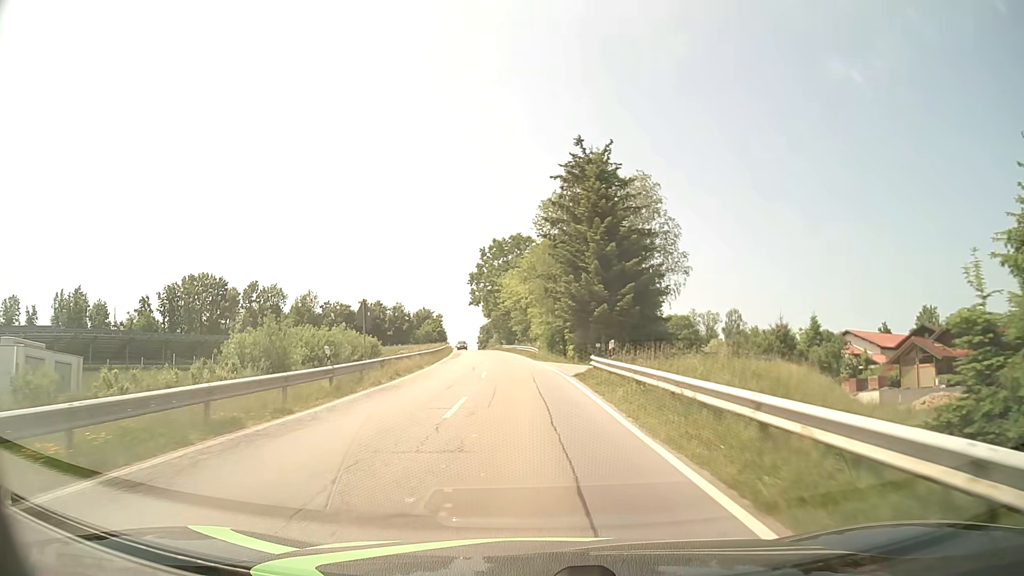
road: tertiary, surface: asphalt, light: Day
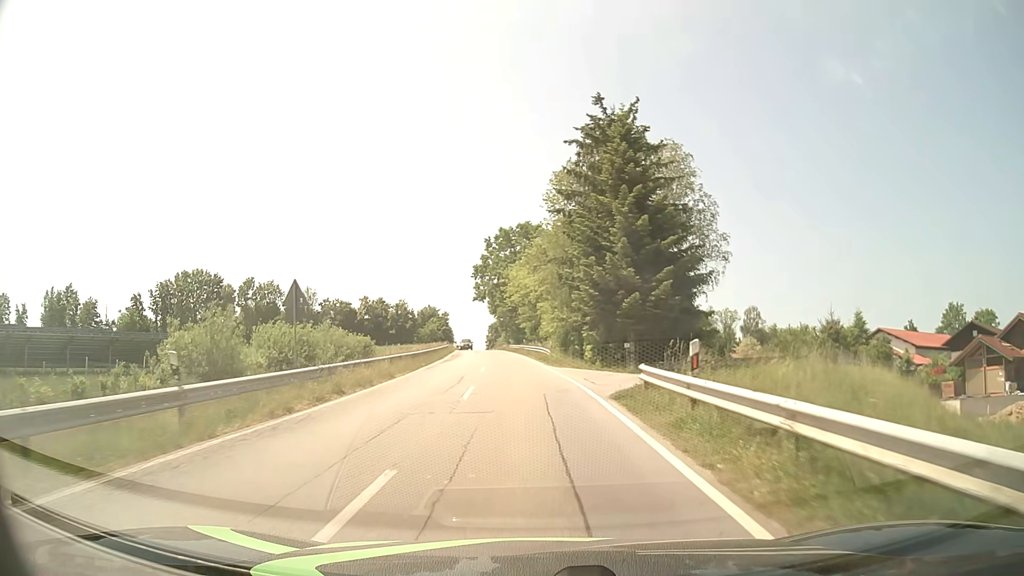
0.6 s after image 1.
(-0.1, +9.1) m; -1°
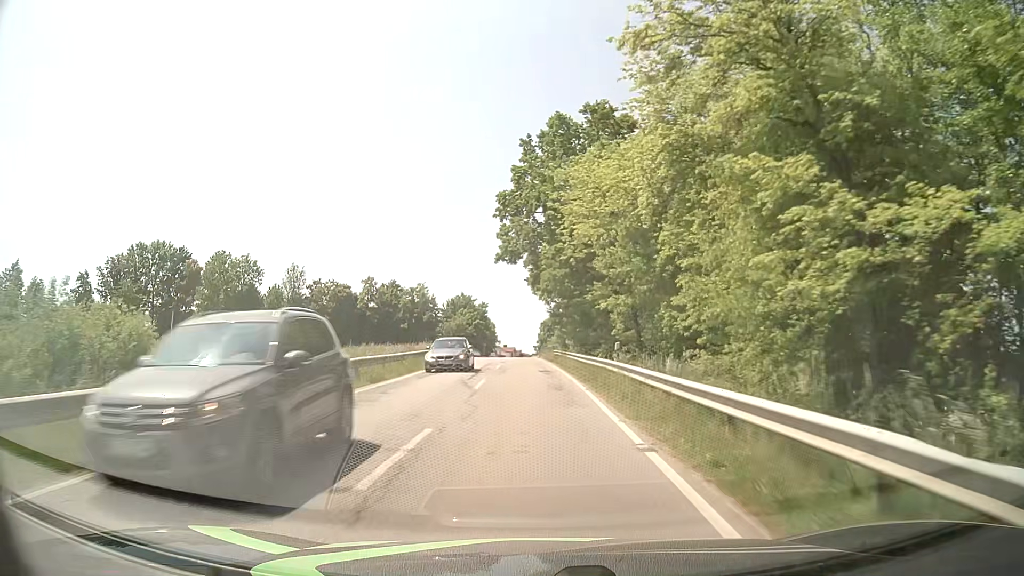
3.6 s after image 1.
(-2.0, +45.6) m; -5°
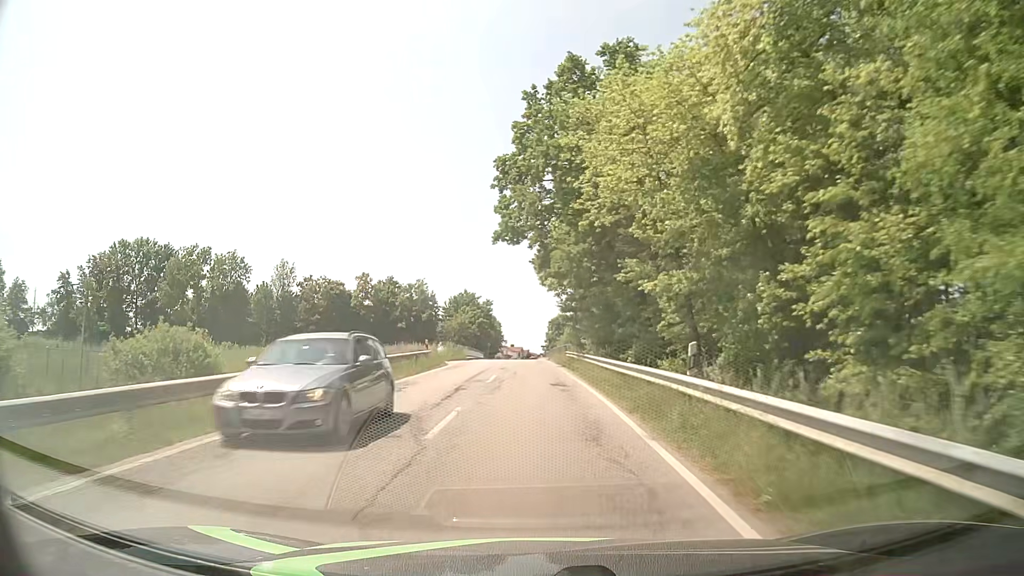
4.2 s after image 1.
(-0.1, +9.2) m; -1°
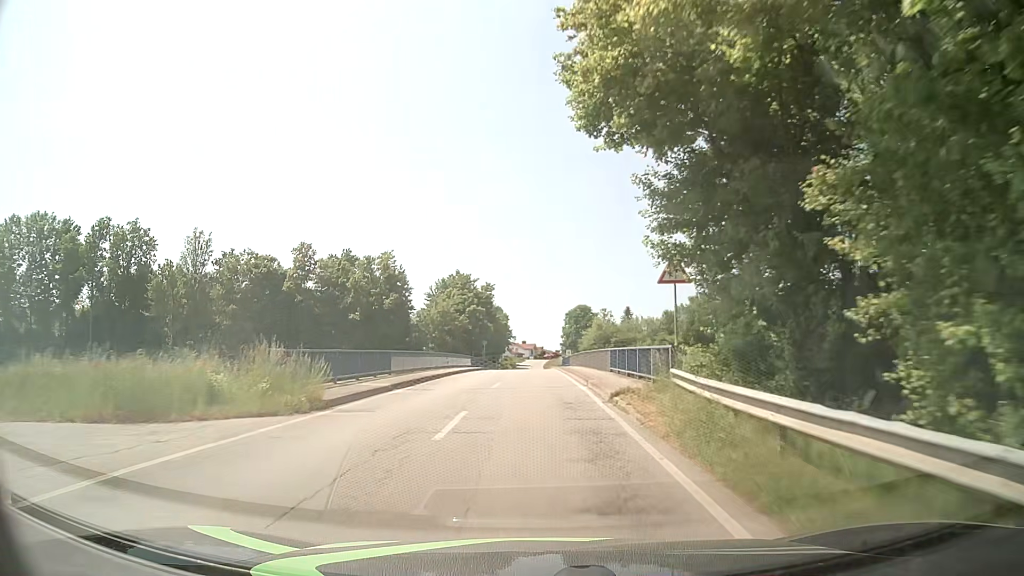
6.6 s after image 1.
(-0.4, +36.7) m; -1°
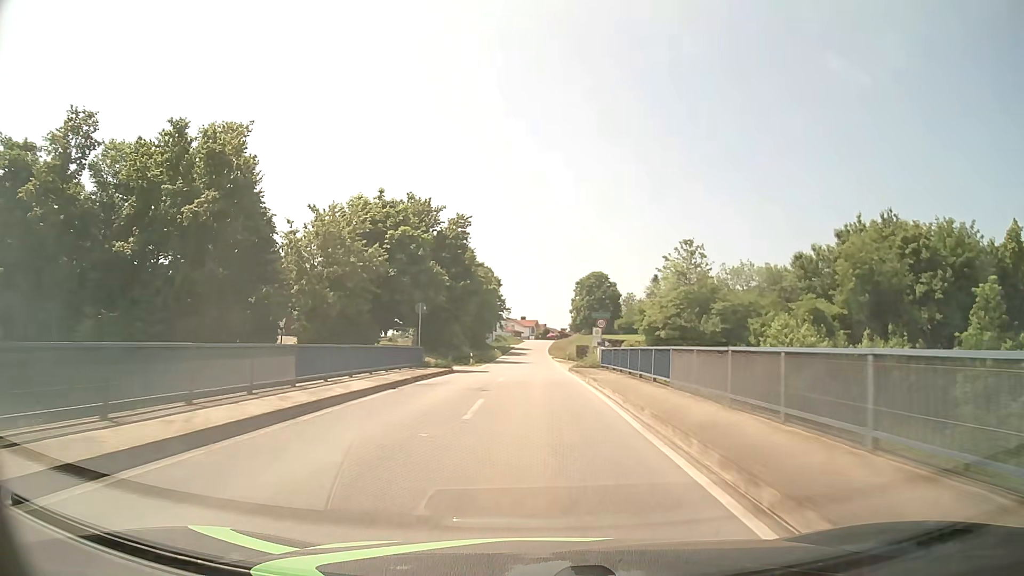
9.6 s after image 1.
(-0.1, +46.1) m; 0°
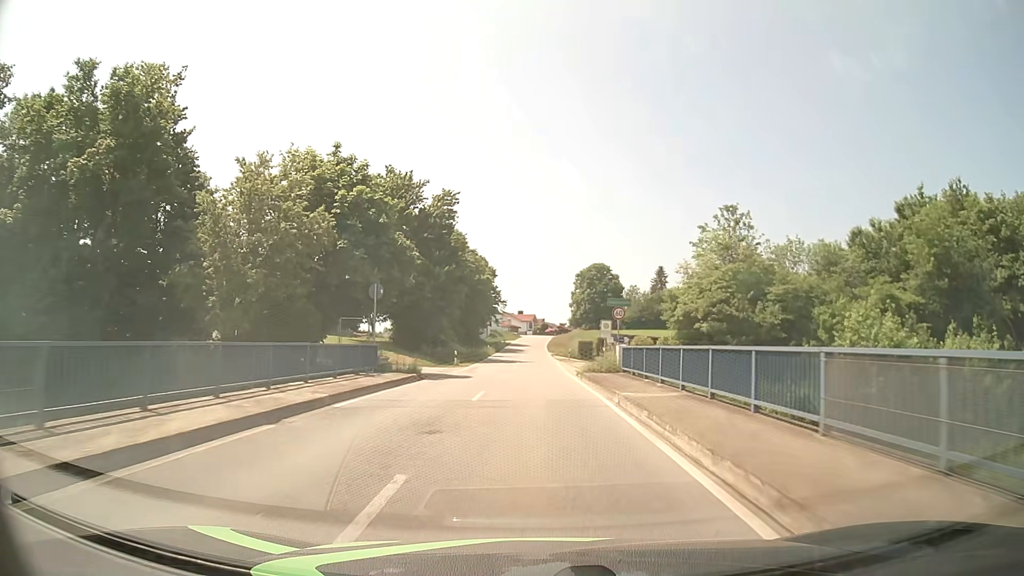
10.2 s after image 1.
(0.0, +9.3) m; 0°
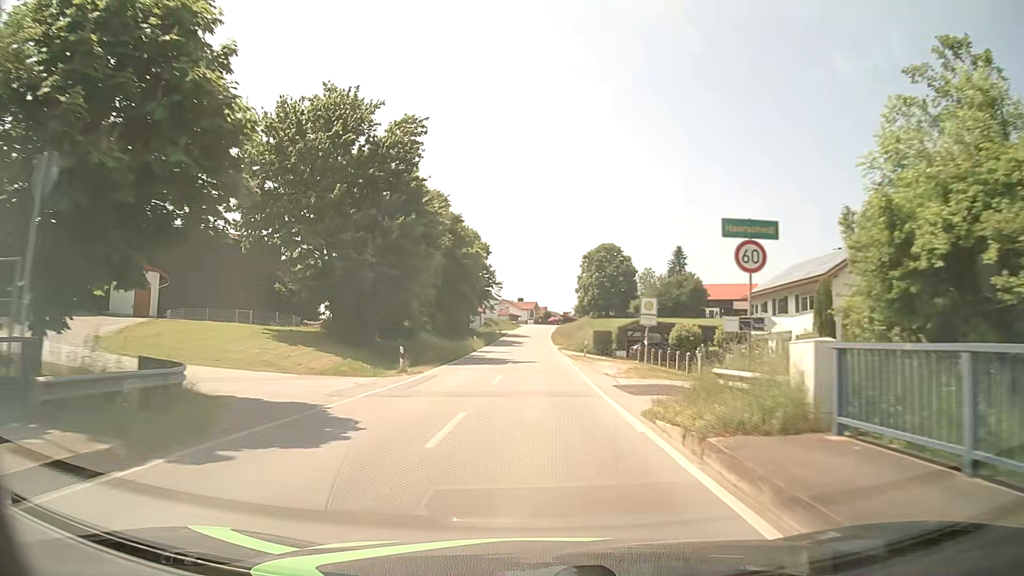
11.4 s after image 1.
(0.0, +18.6) m; 0°
(0, +10) (0, +20) (0, +30) (0, +40) (0, +50) (0, +60) (0, +70) (0, +80) (+1, +90) (+1, +100) m
